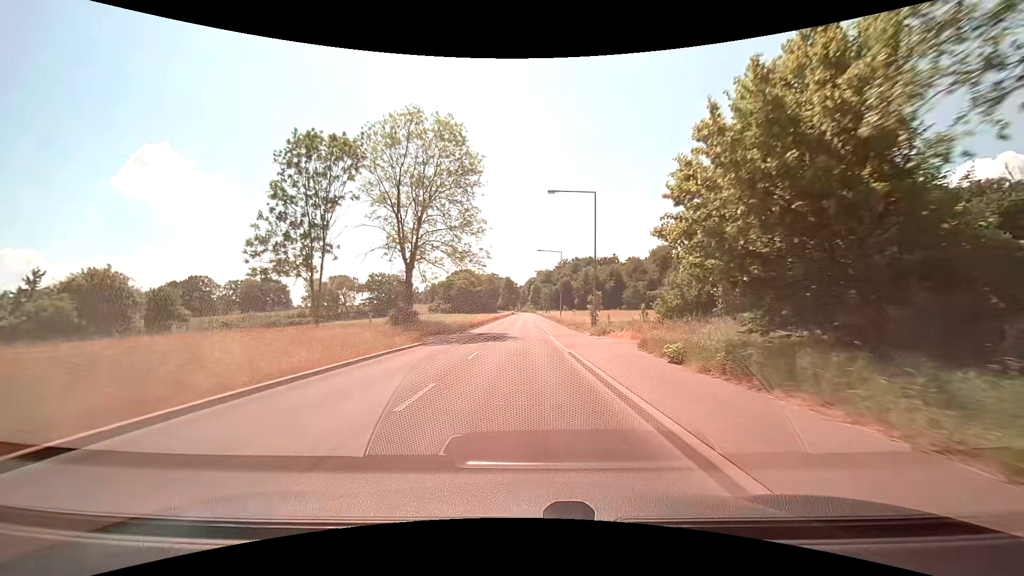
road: tertiary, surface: asphalt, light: Day
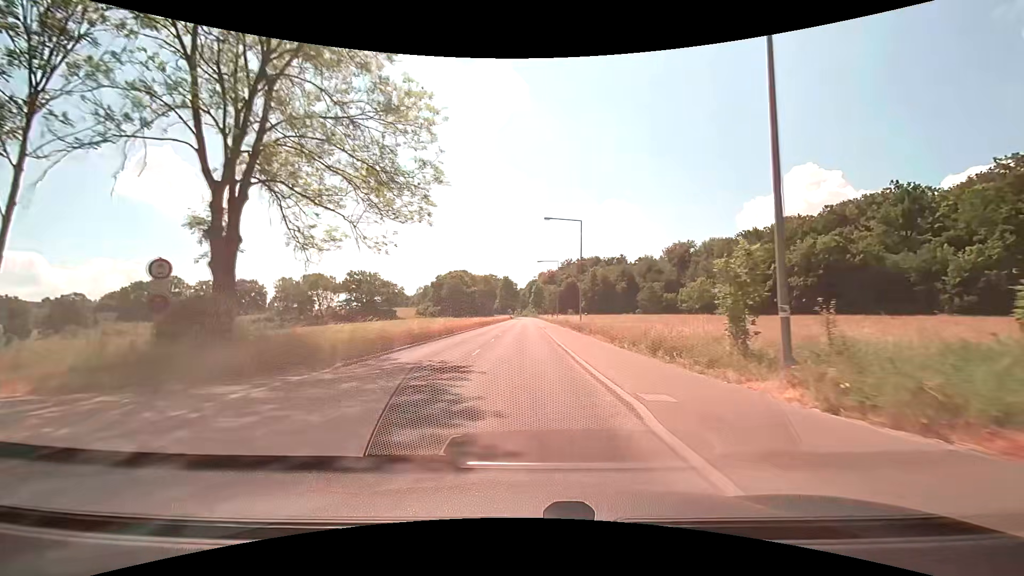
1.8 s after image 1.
(-0.1, +25.9) m; 0°
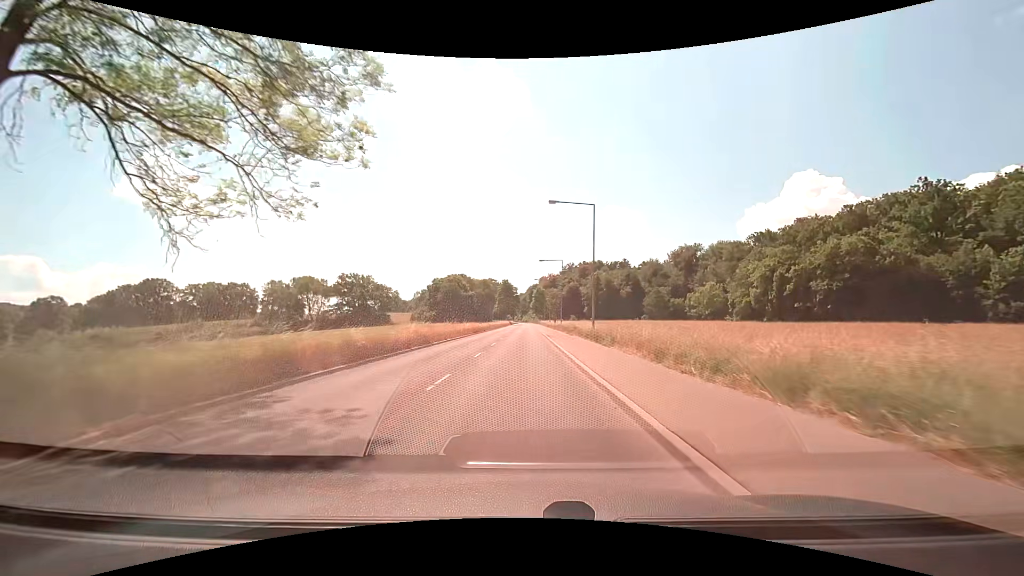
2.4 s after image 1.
(0.0, +8.5) m; 0°
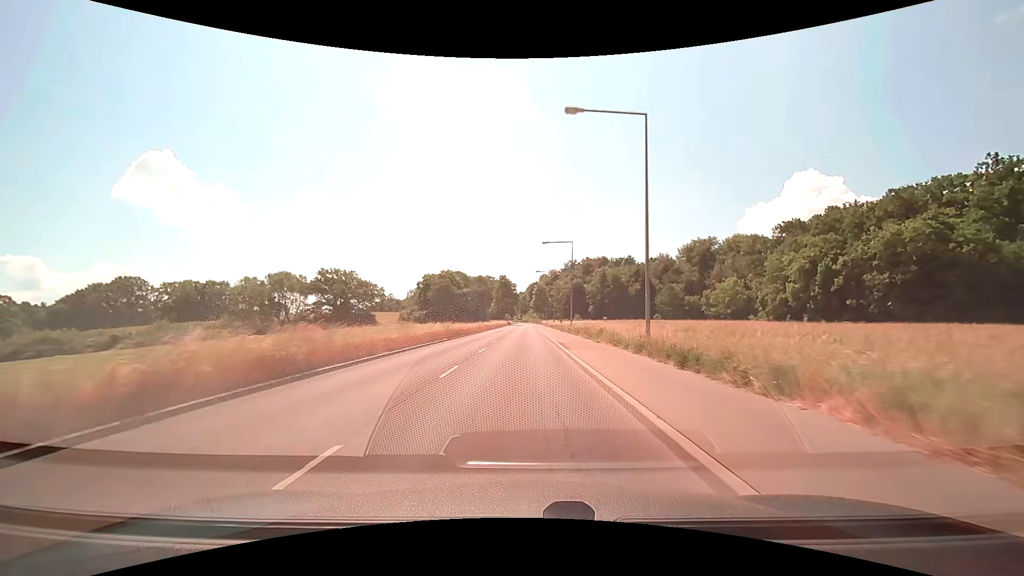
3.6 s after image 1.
(0.0, +16.8) m; 0°
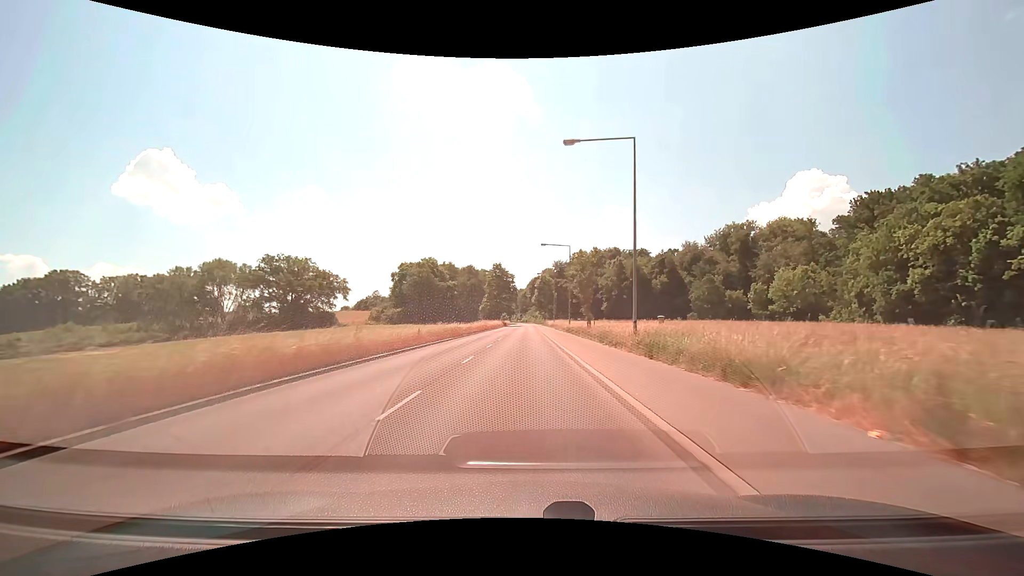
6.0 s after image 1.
(0.0, +32.8) m; 0°
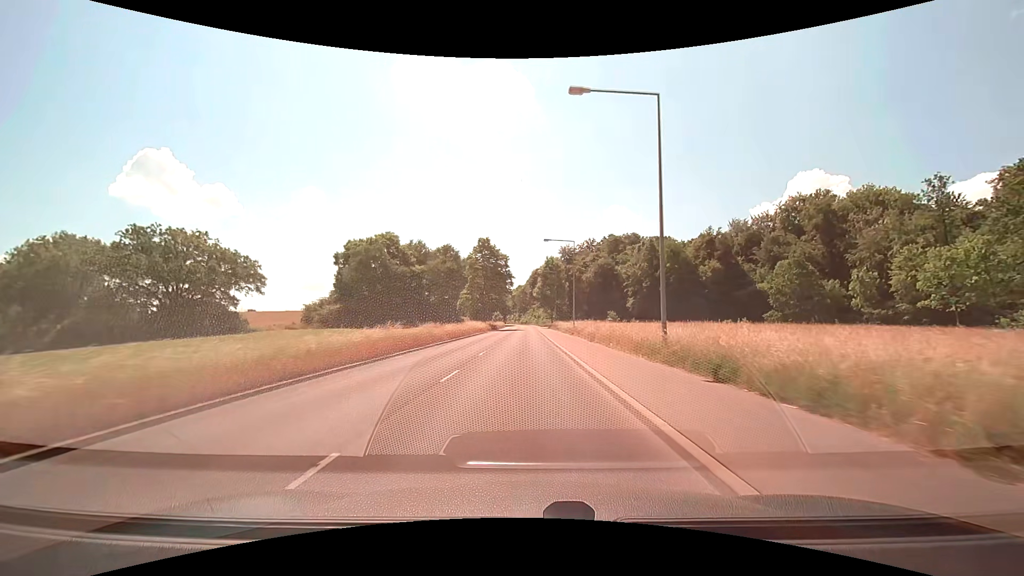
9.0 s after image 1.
(0.0, +40.7) m; 0°
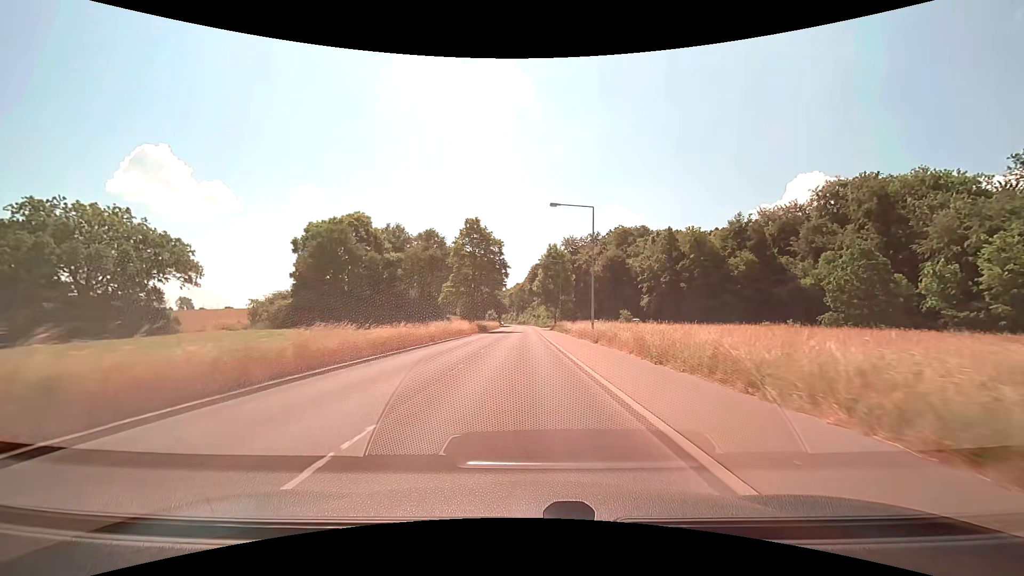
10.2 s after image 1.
(0.0, +16.7) m; 0°
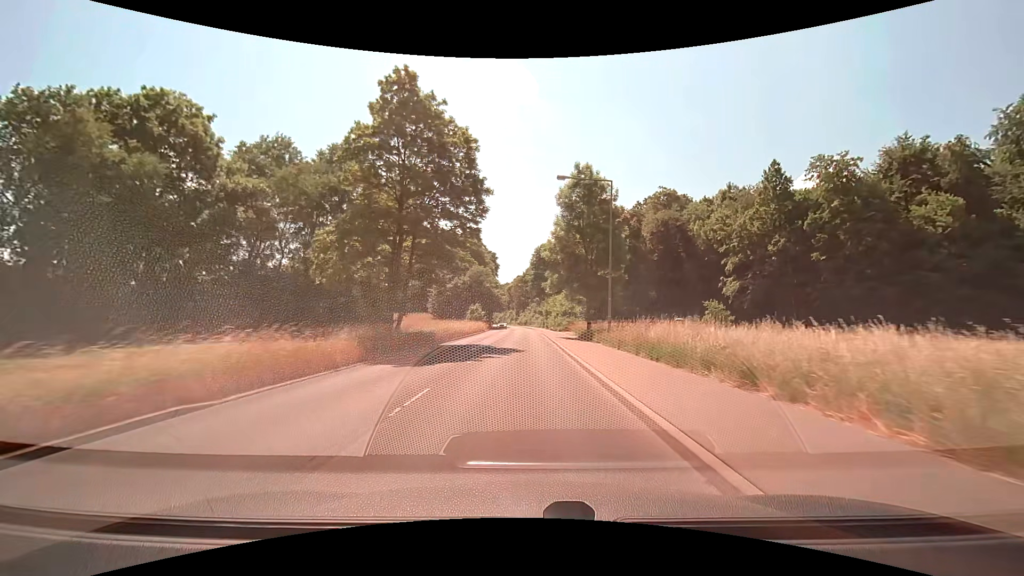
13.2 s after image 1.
(-0.2, +42.5) m; 0°
(0, +10) (0, +20) (0, +30) (0, +40) (0, +50) (0, +60) (0, +70) (-1, +80) (-1, +90) (-2, +100) m
